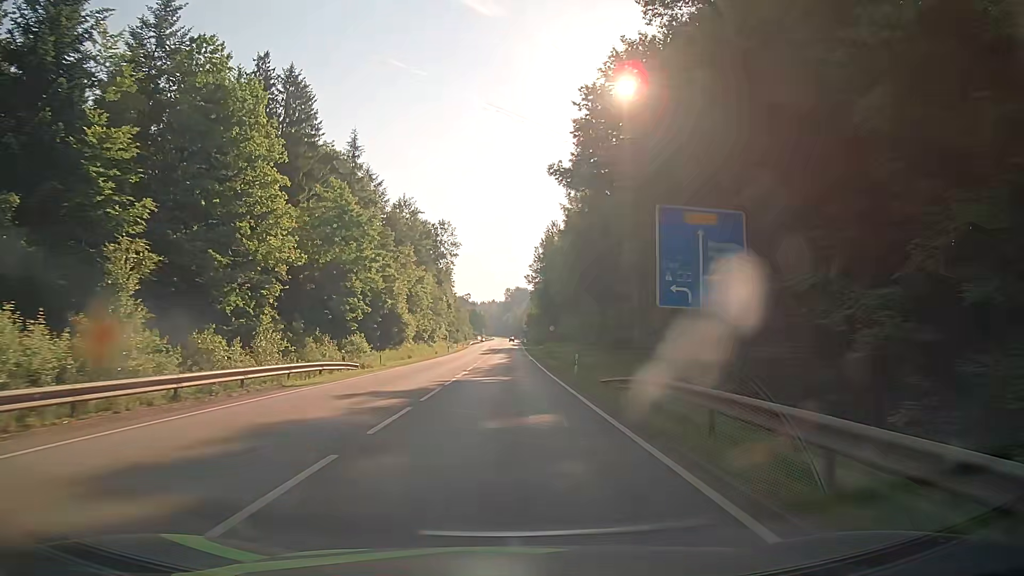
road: secondary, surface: asphalt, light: Day
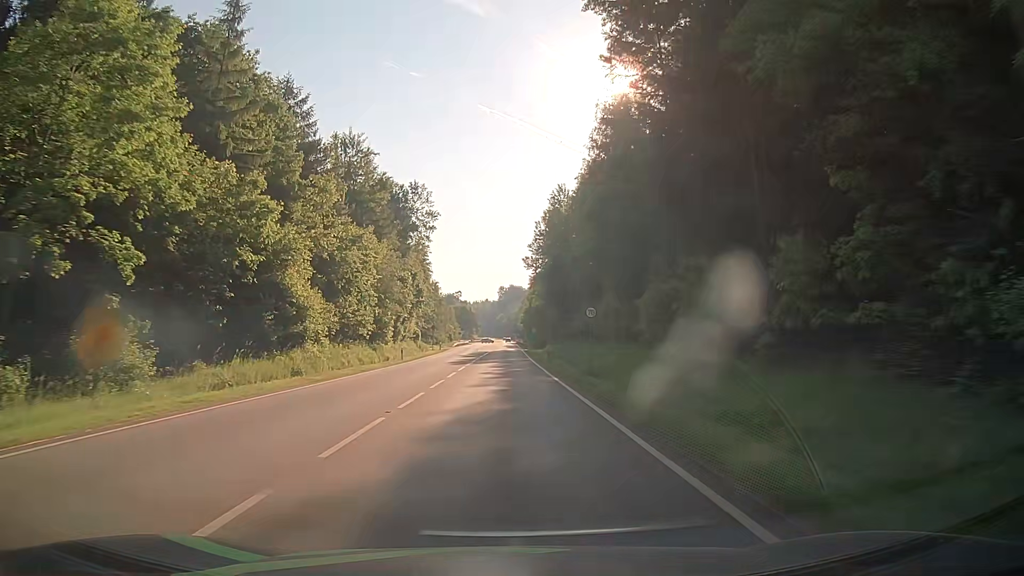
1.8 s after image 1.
(+0.2, +32.3) m; +1°
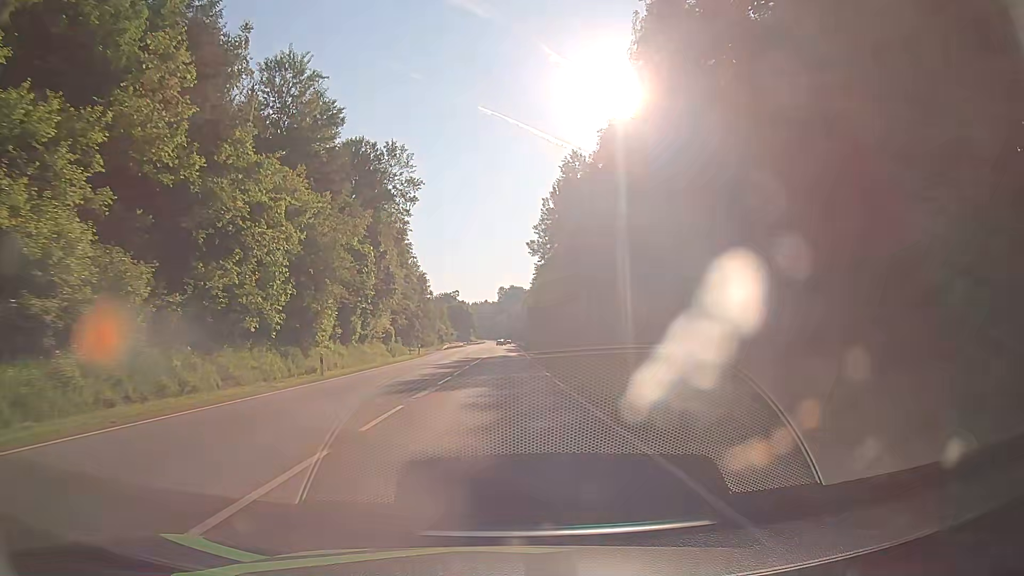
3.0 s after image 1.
(-0.2, +21.4) m; -1°
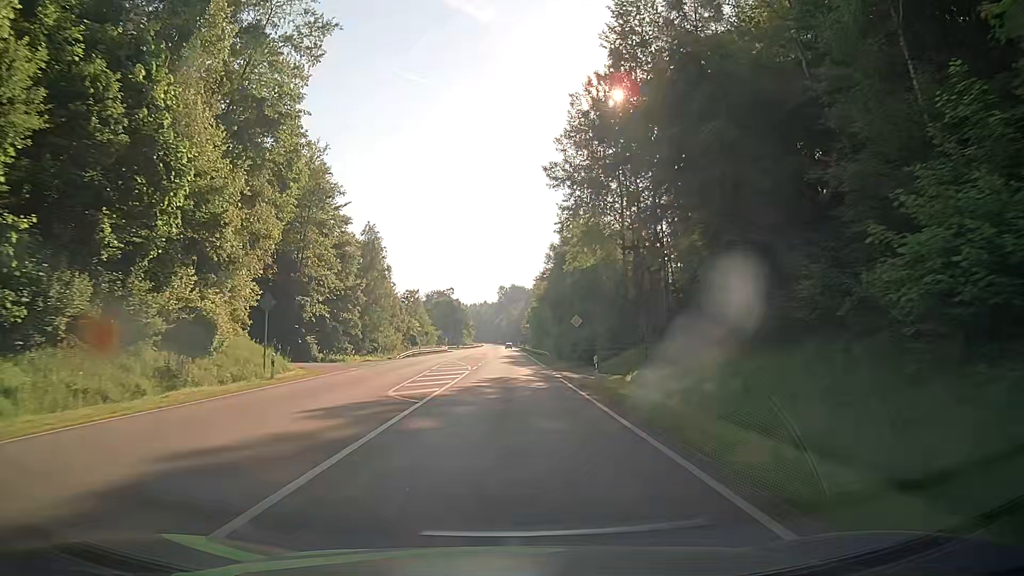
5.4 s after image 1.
(0.0, +42.8) m; 0°
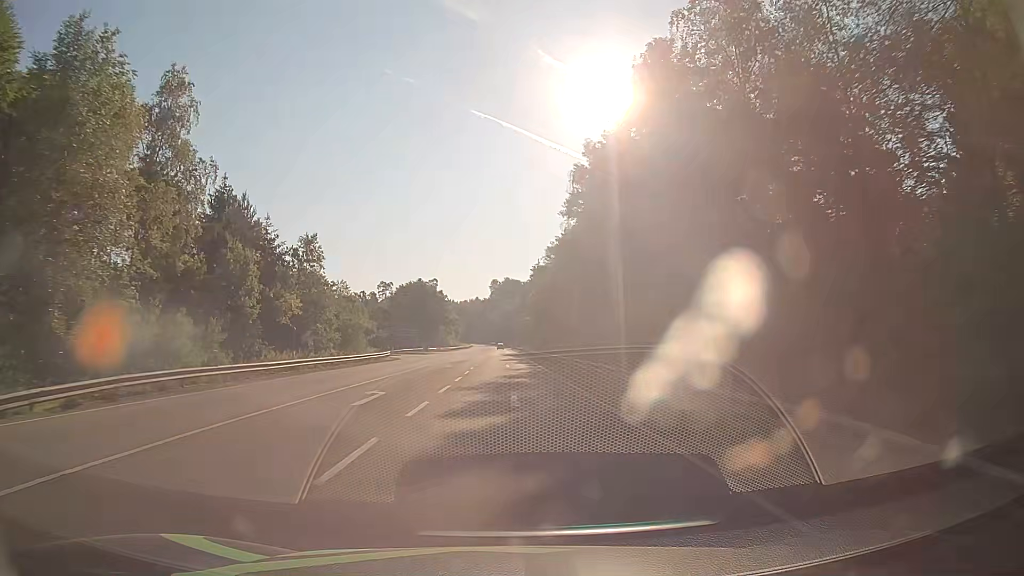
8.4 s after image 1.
(+0.4, +53.6) m; +1°
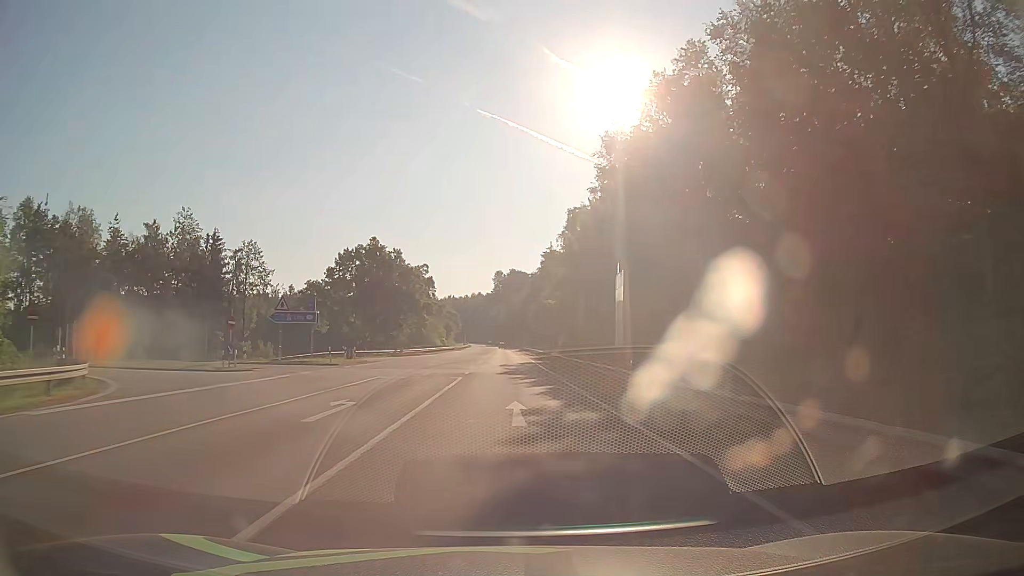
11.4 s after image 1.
(0.0, +53.7) m; 0°
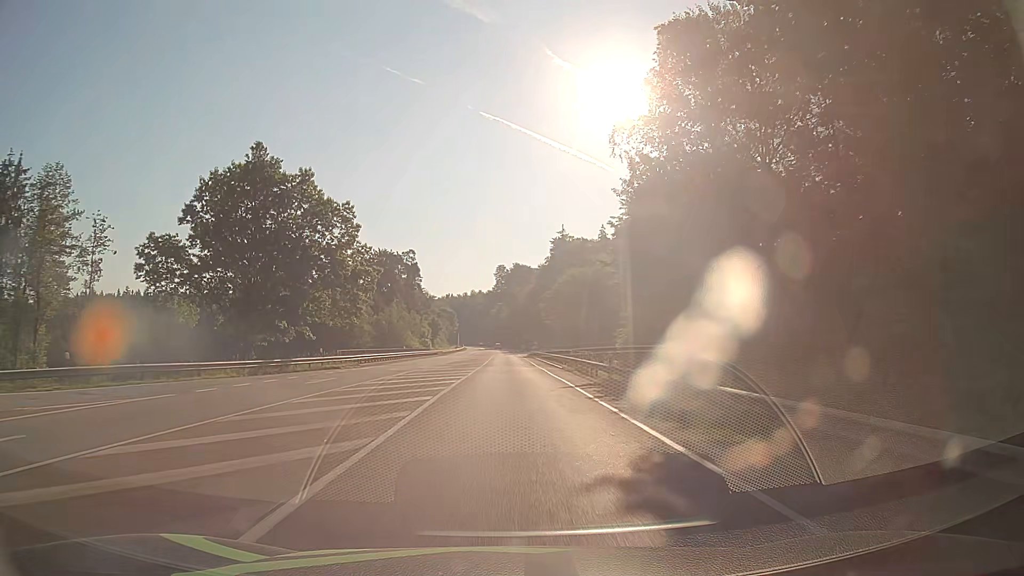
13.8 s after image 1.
(-0.1, +43.0) m; -1°
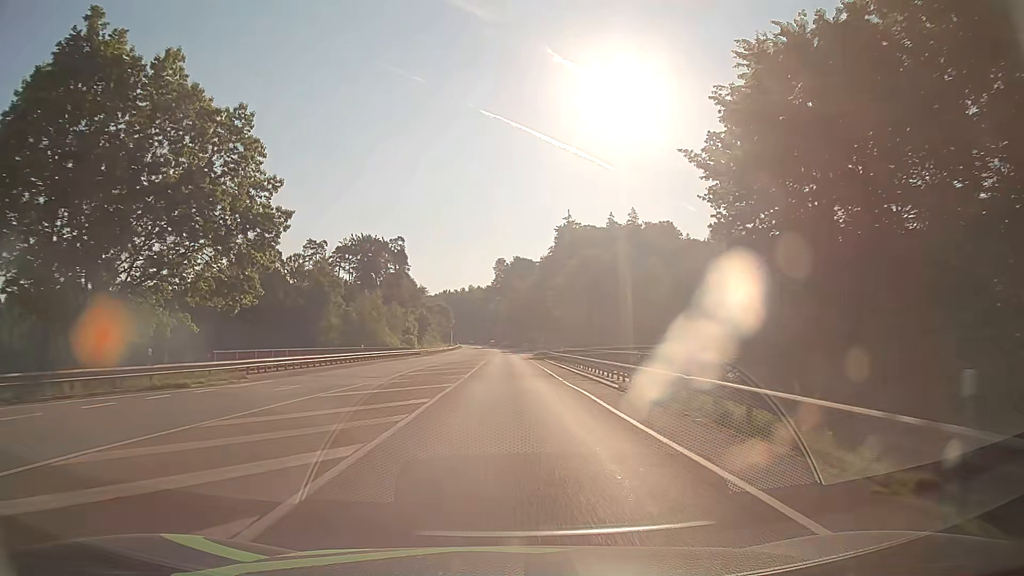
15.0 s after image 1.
(+0.2, +21.5) m; +1°
(0, +10) (0, +20) (0, +30) (0, +40) (0, +50) (0, +60) (0, +70) (0, +80) (0, +90) (0, +100) m
